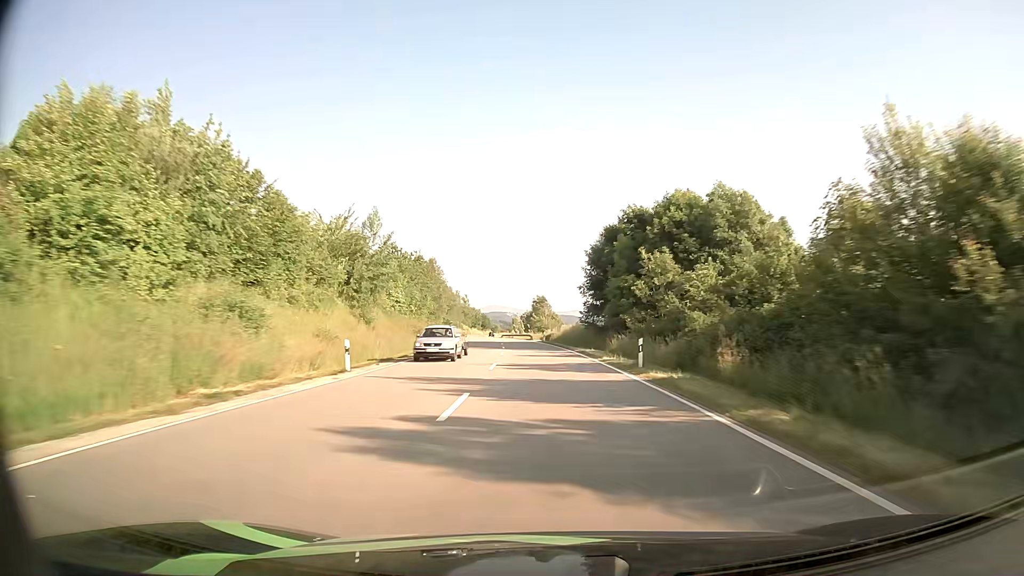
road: primary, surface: asphalt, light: Day
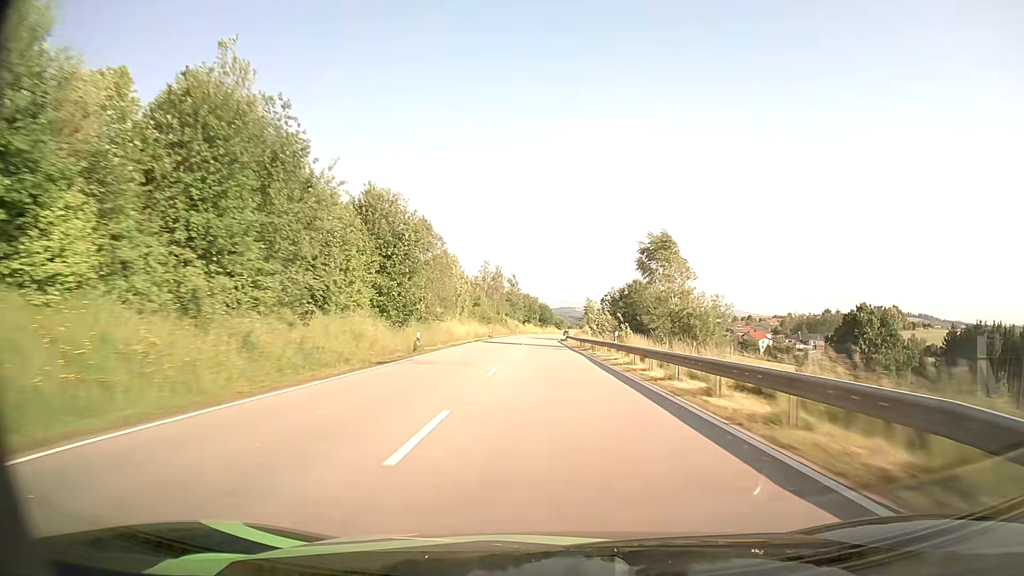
(-5.6, +87.3) m; -6°
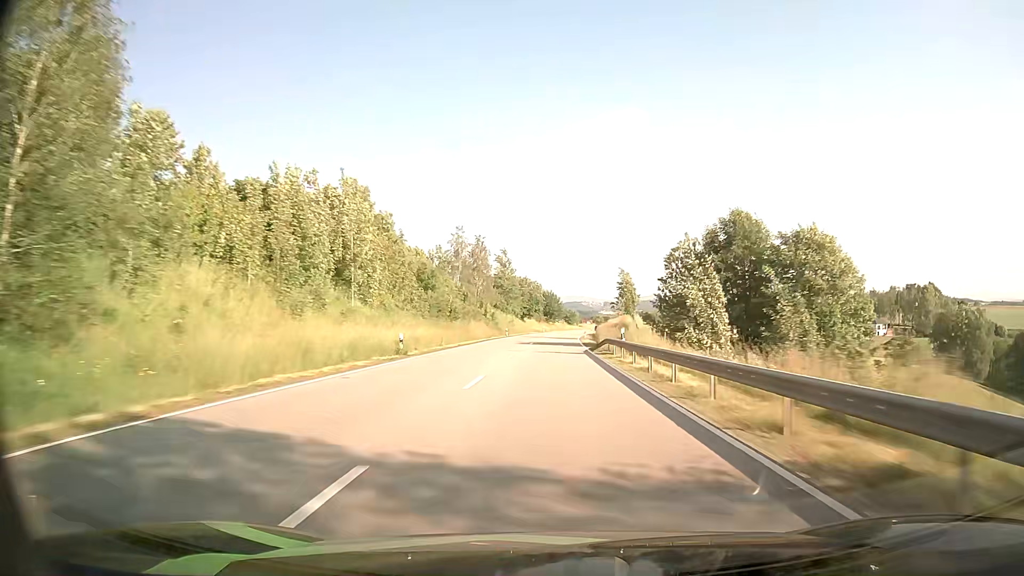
(-0.3, +52.5) m; -1°
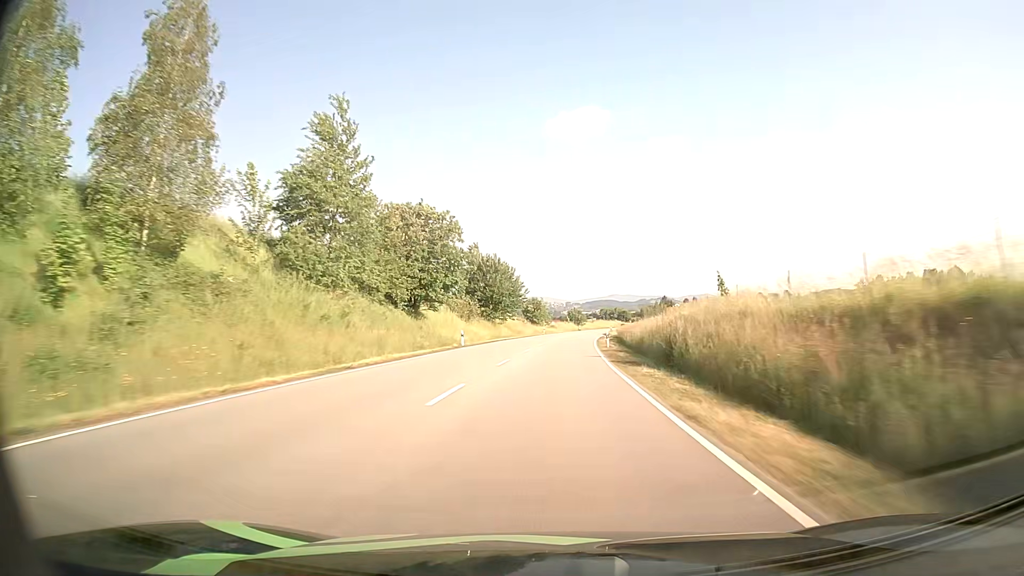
(+1.9, +87.3) m; +3°
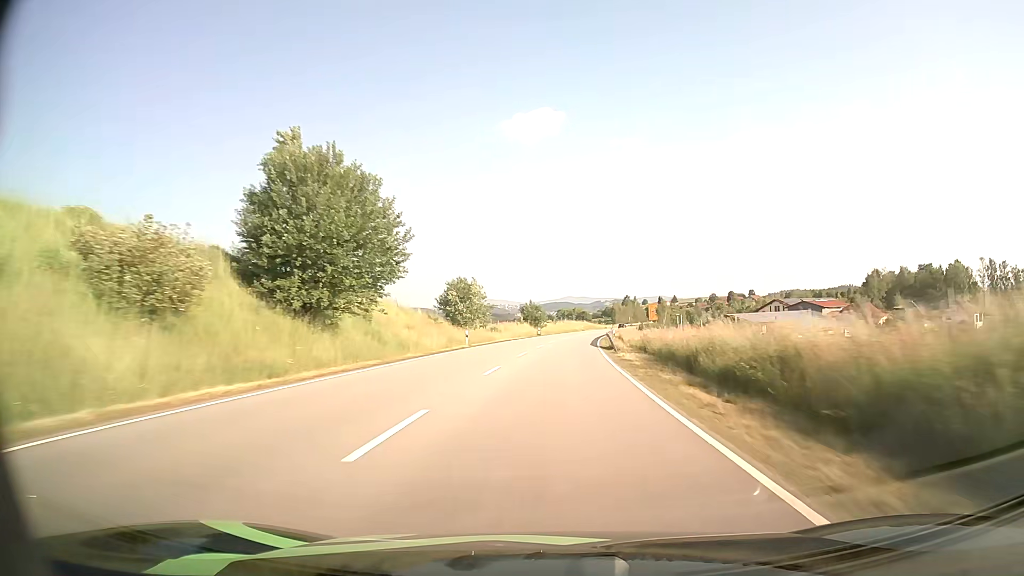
(+1.9, +52.3) m; +4°
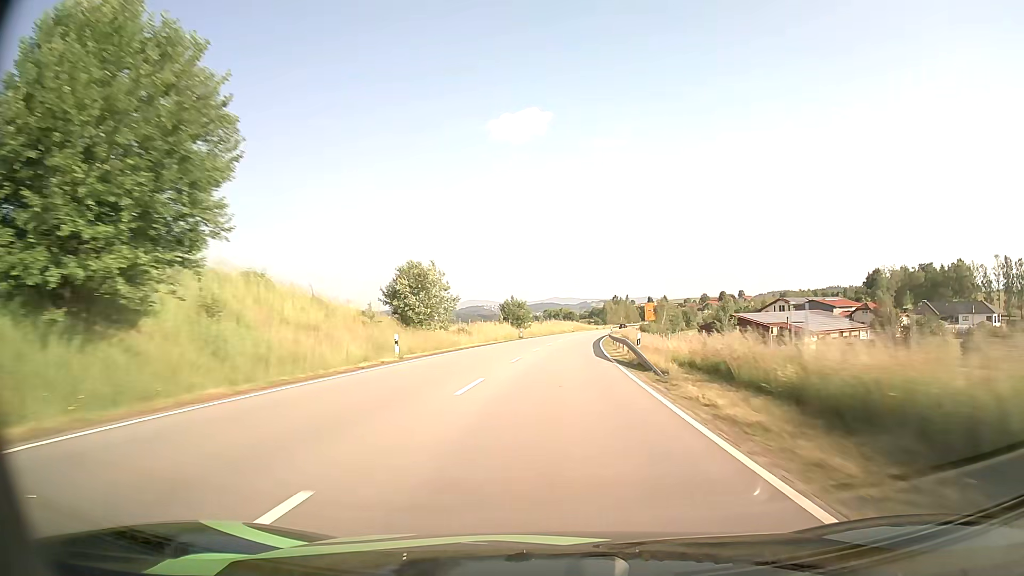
(+0.2, +17.4) m; +1°
